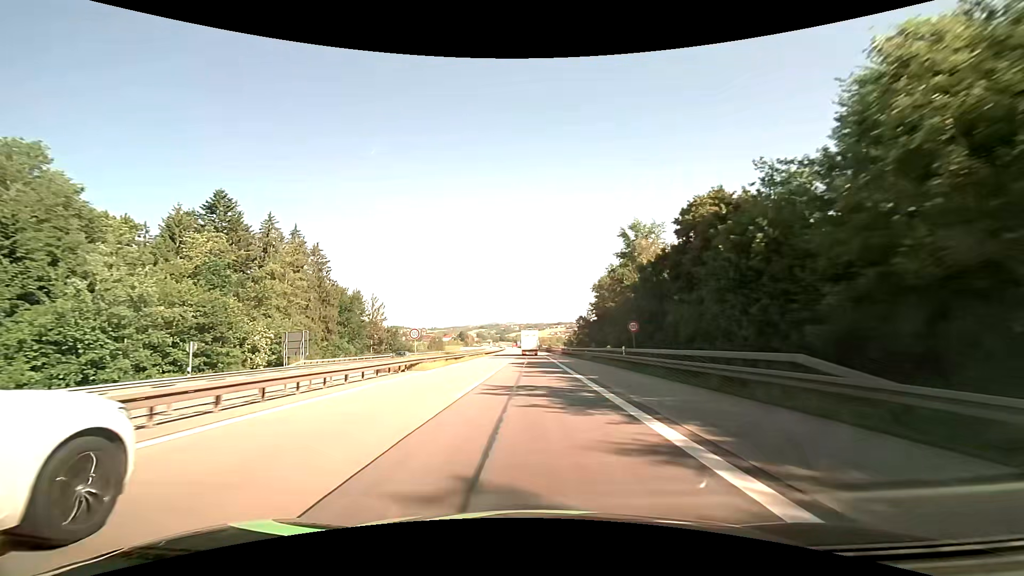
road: motorway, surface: asphalt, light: Day
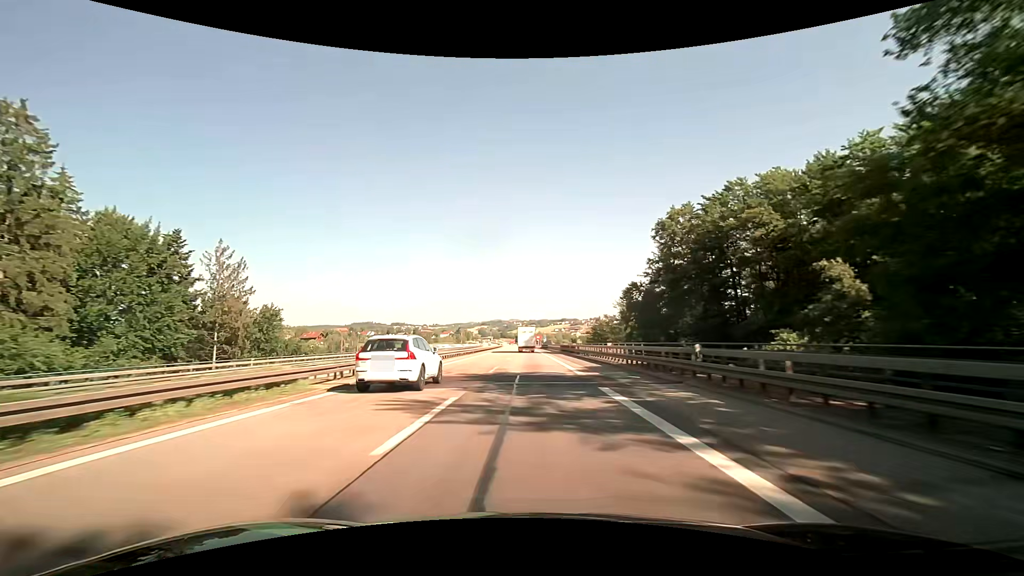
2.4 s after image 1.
(-0.2, +61.3) m; 0°
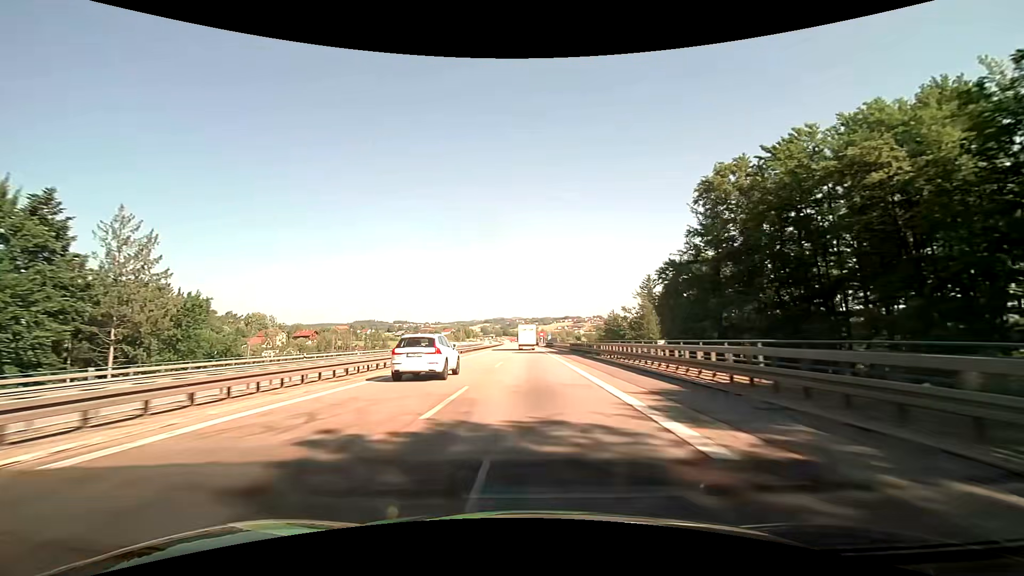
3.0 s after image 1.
(0.0, +15.5) m; 0°
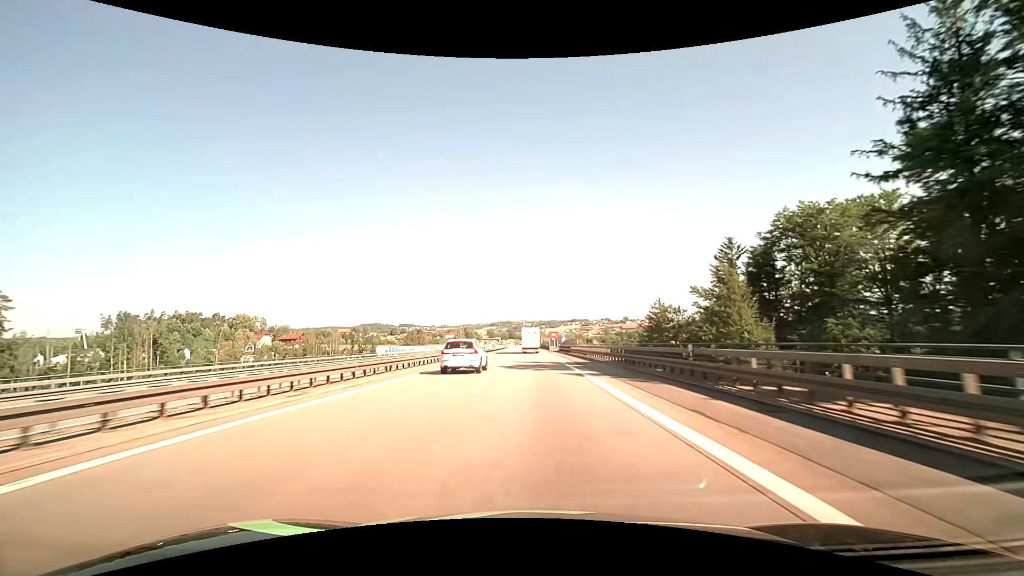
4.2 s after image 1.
(-0.2, +30.5) m; -1°
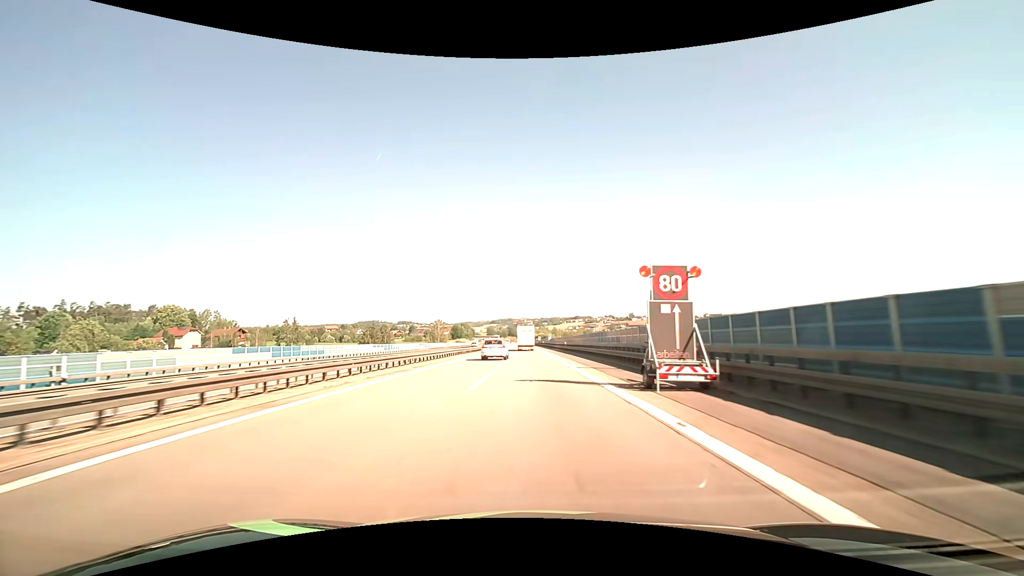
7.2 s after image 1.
(-0.3, +71.8) m; 0°
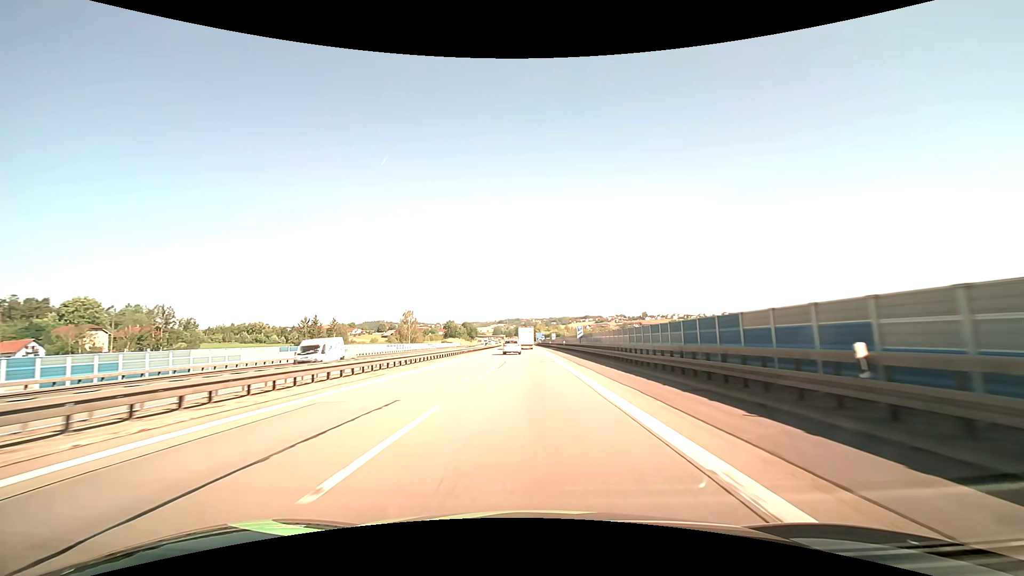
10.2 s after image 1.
(-0.3, +63.0) m; -1°
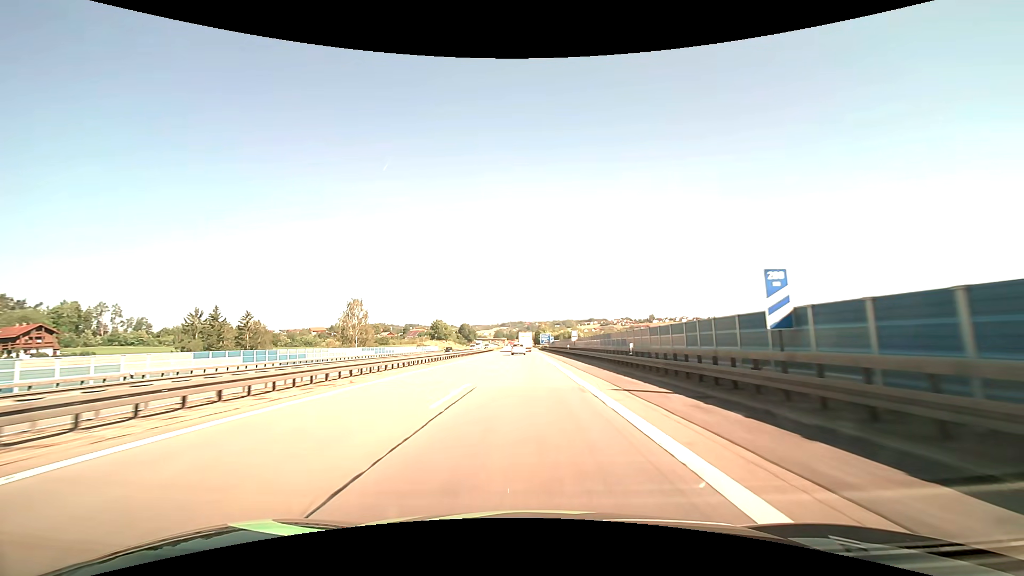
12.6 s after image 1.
(-0.2, +47.9) m; 0°
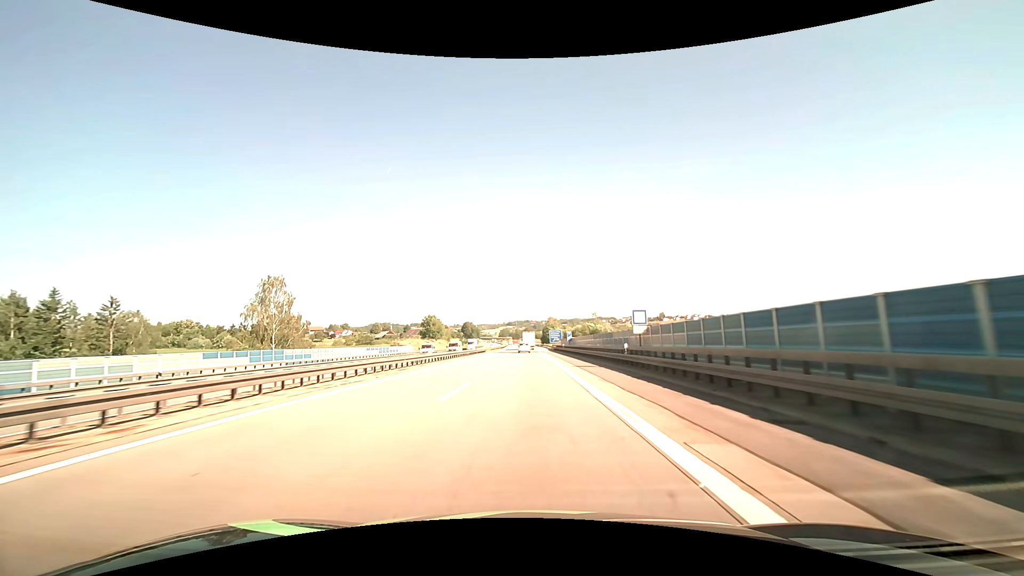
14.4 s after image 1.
(-0.1, +35.7) m; -1°
(0, +10) (0, +20) (0, +30) (0, +40) (-1, +50) (-1, +60) (-1, +70) (-1, +80) (0, +90) (0, +100) m
